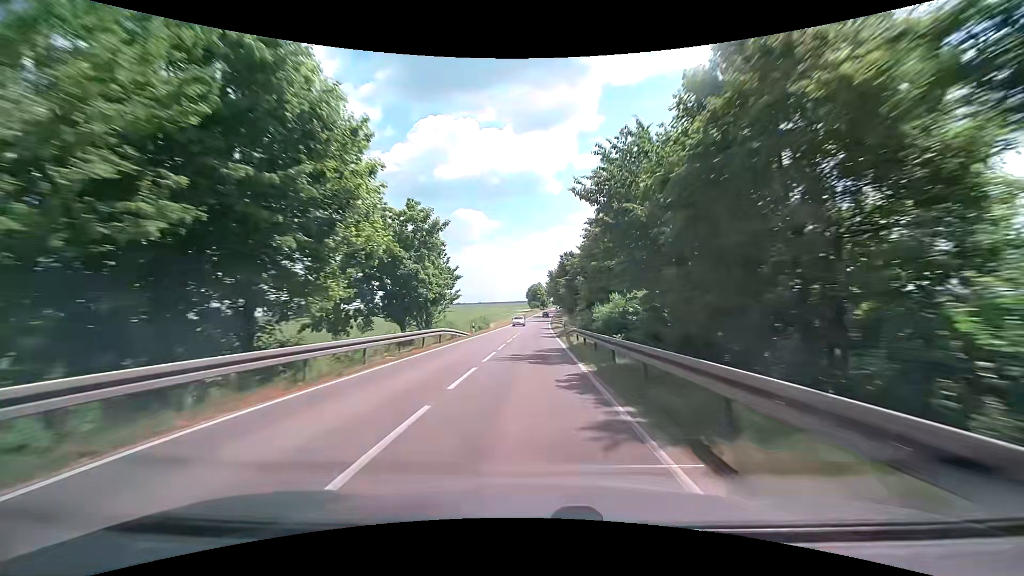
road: secondary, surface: asphalt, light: Day
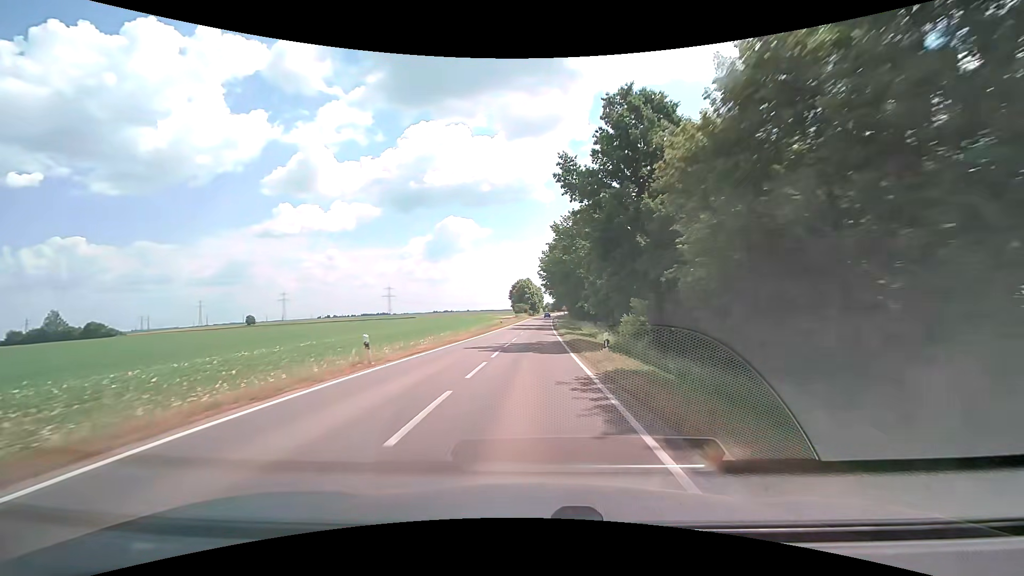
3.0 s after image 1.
(+1.4, +75.8) m; +2°
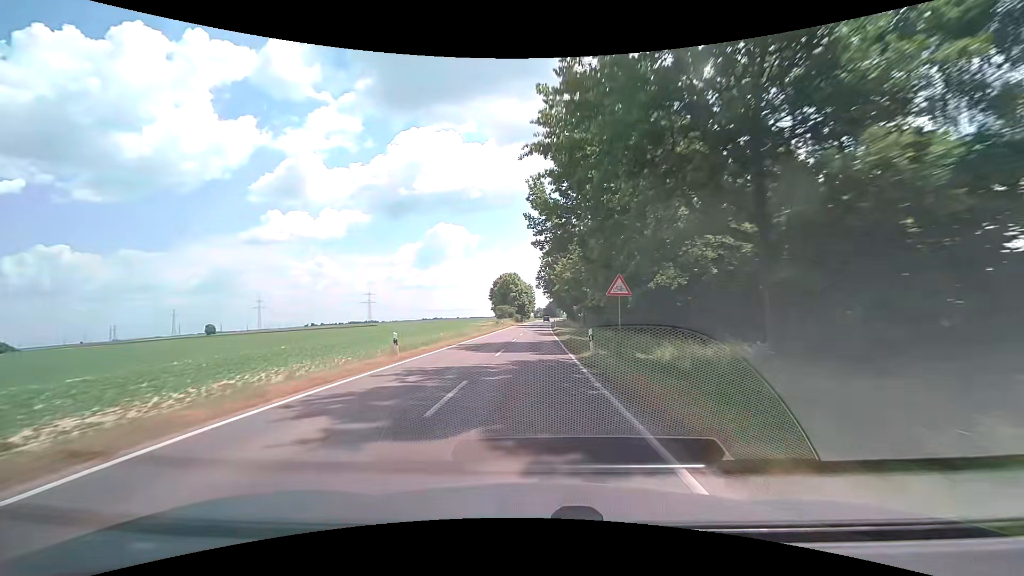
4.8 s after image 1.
(+0.3, +46.0) m; +1°
(0, +10) (0, +20) (0, +30) (0, +40) (0, +50) (0, +60) (+1, +70) (+1, +80) (+1, +90) (+1, +100) m
